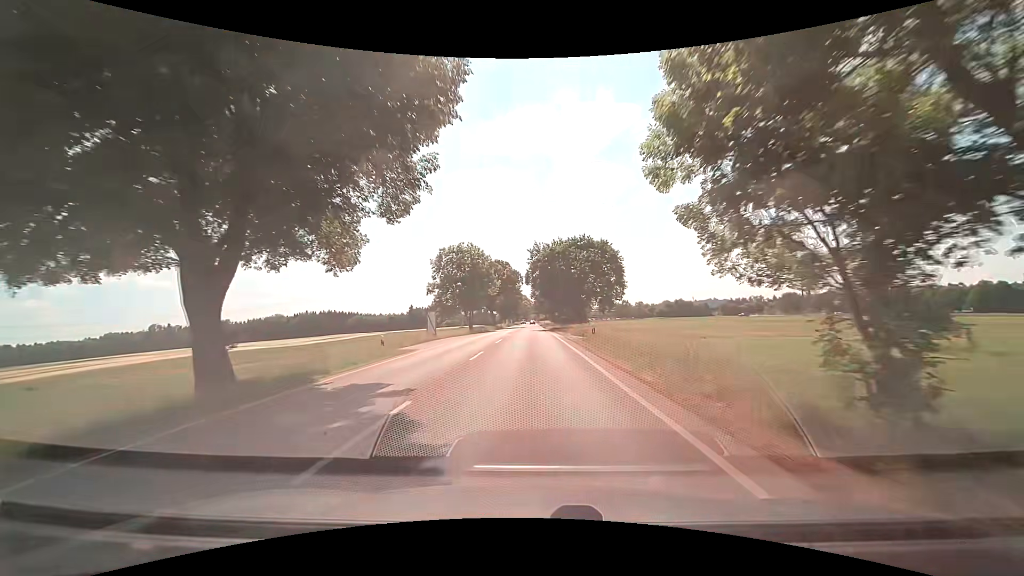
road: secondary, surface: asphalt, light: Day
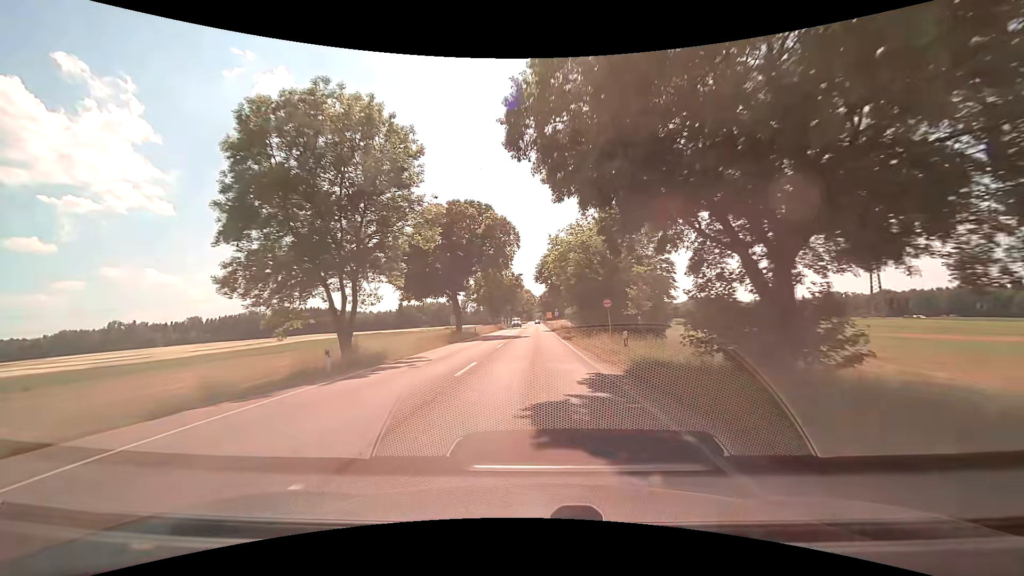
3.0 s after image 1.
(-0.6, +52.5) m; -1°
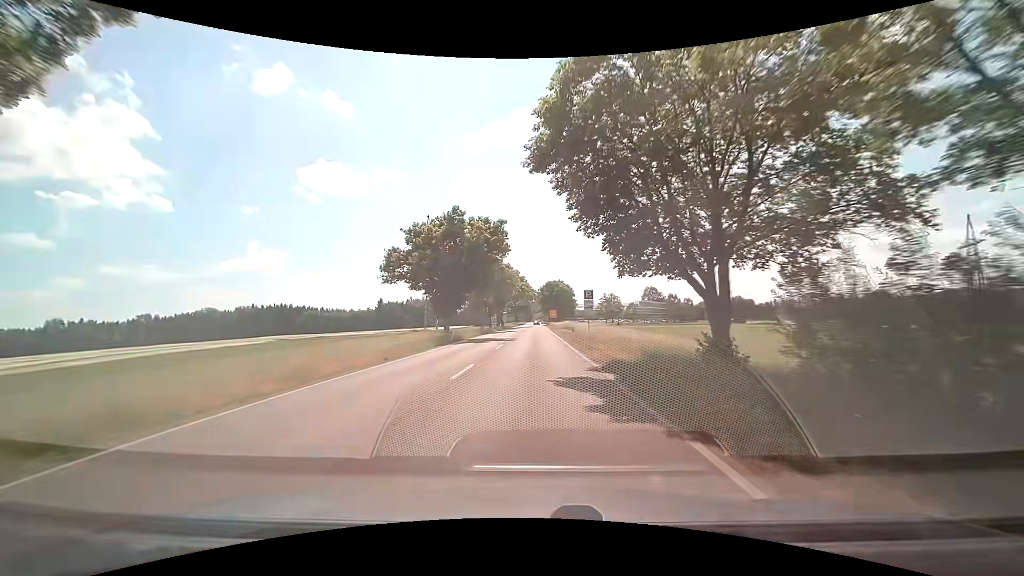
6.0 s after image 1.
(+0.1, +52.0) m; +1°
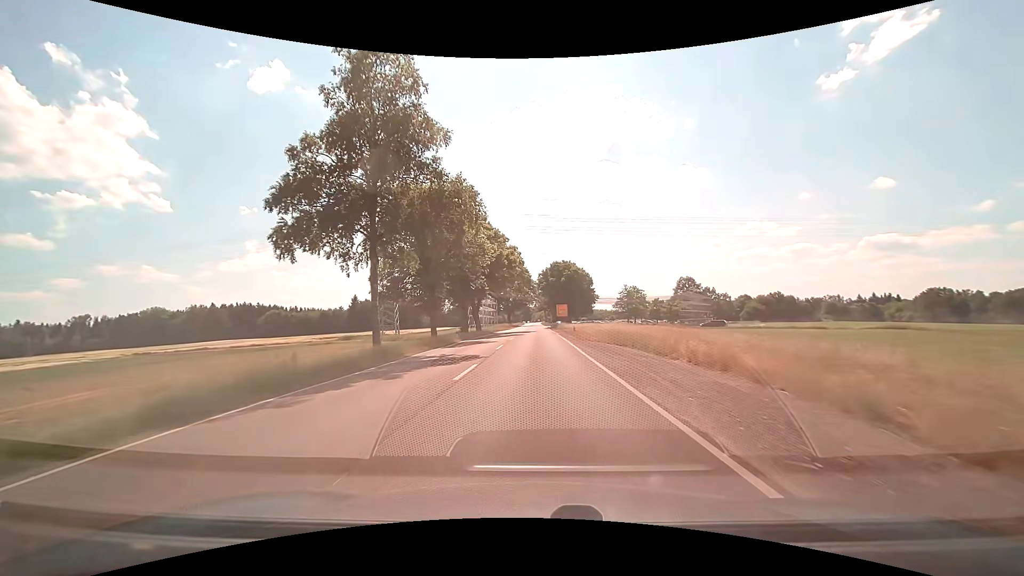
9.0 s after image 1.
(-0.6, +49.3) m; 0°
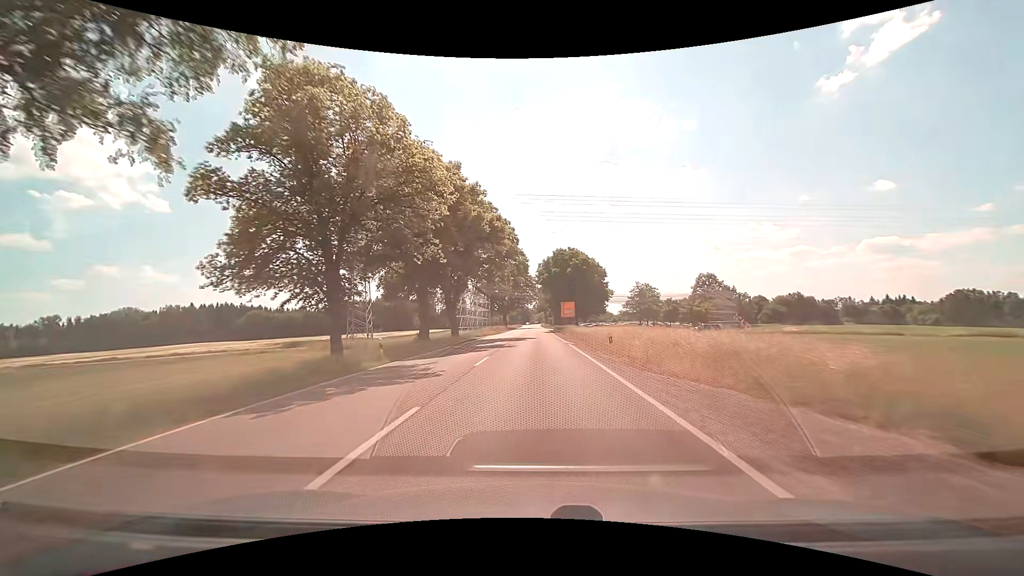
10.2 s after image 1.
(-0.1, +19.8) m; 0°
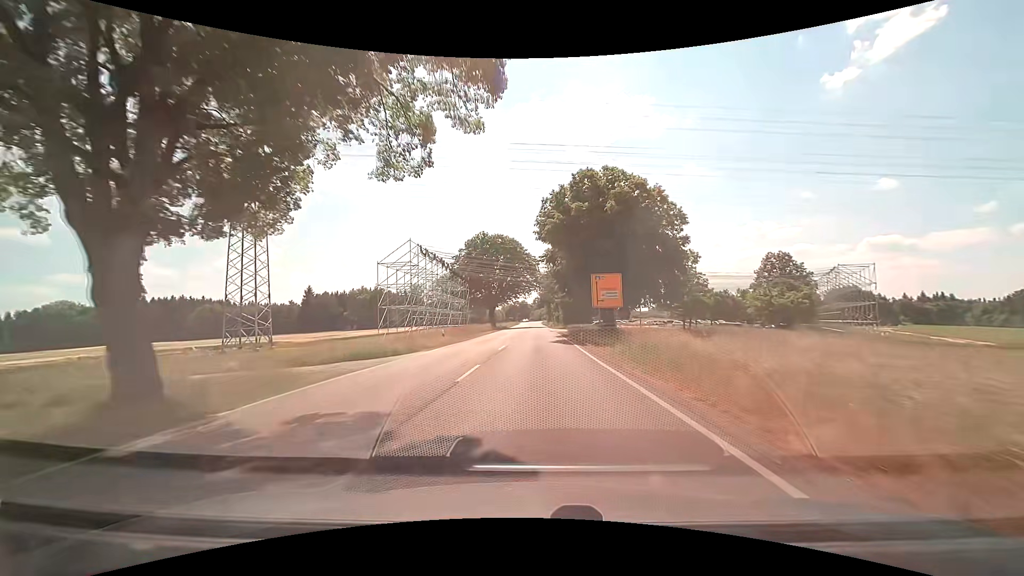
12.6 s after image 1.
(+0.1, +40.6) m; 0°
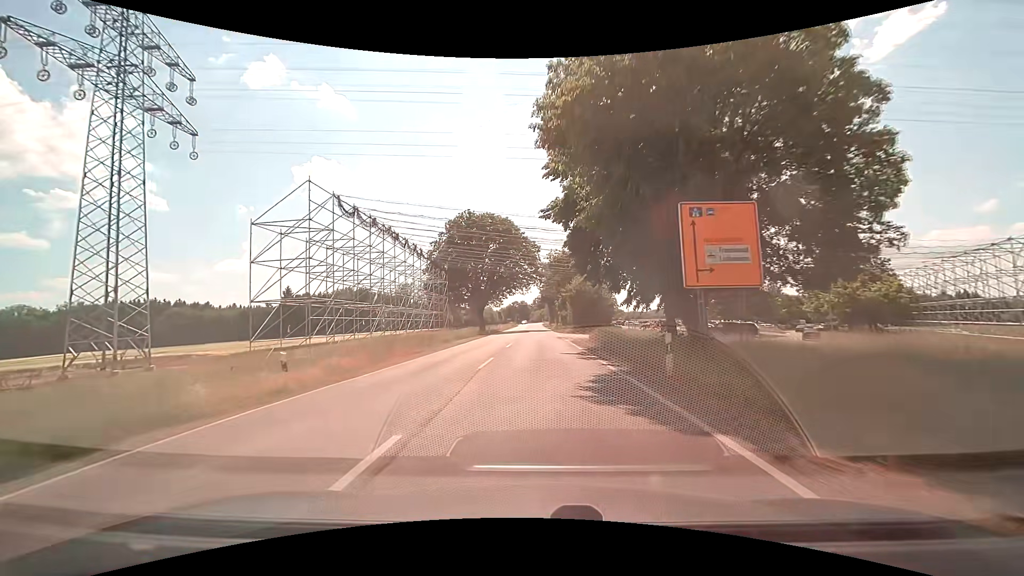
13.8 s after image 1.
(0.0, +20.8) m; 0°
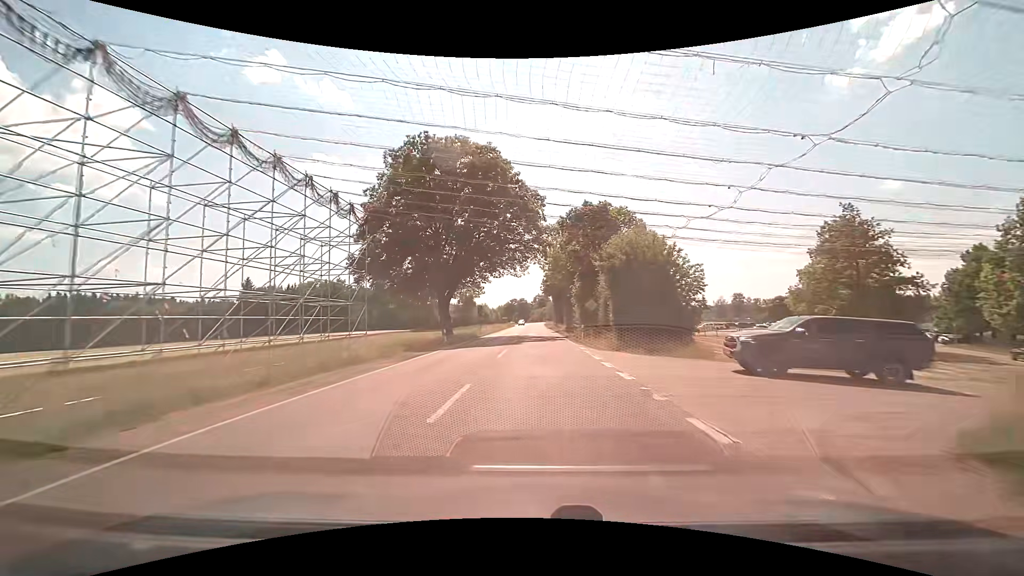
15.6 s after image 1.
(-0.1, +31.8) m; 0°
(0, +10) (0, +20) (0, +30) (0, +40) (0, +50) (0, +60) (0, +70) (0, +80) (0, +90) (0, +100) m
